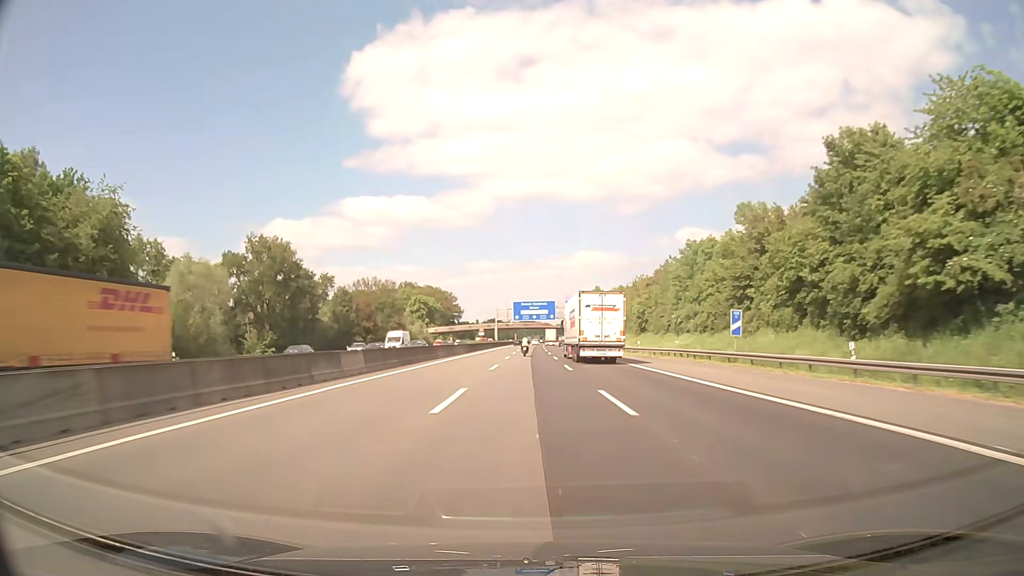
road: motorway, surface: asphalt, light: Day
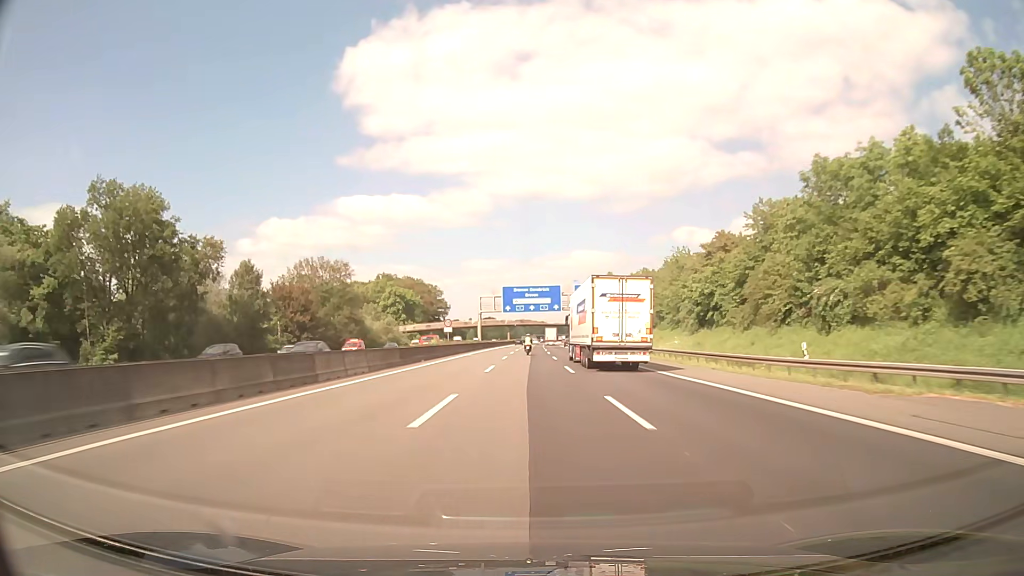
(+0.1, +38.0) m; 0°
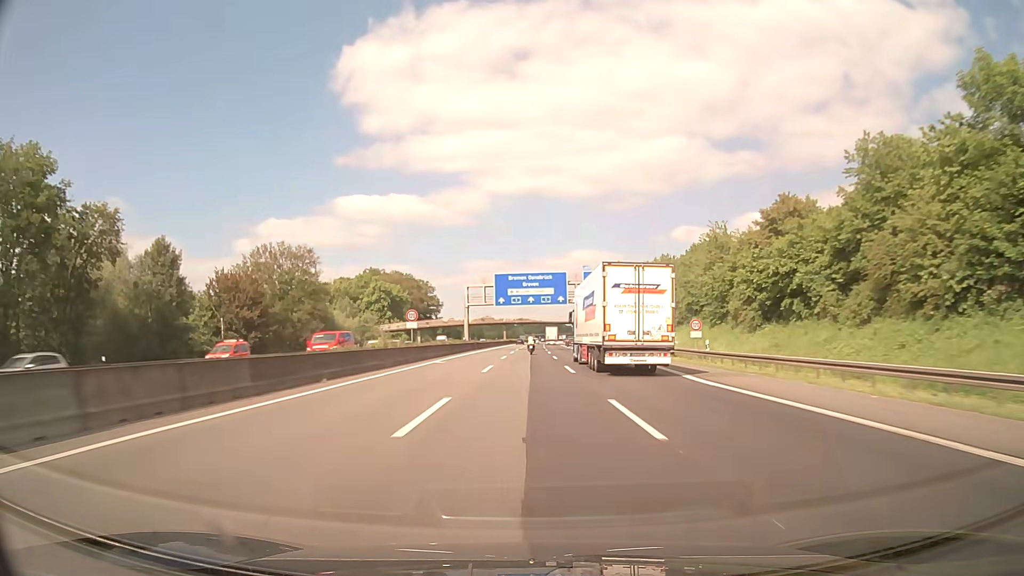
(0.0, +19.0) m; 0°
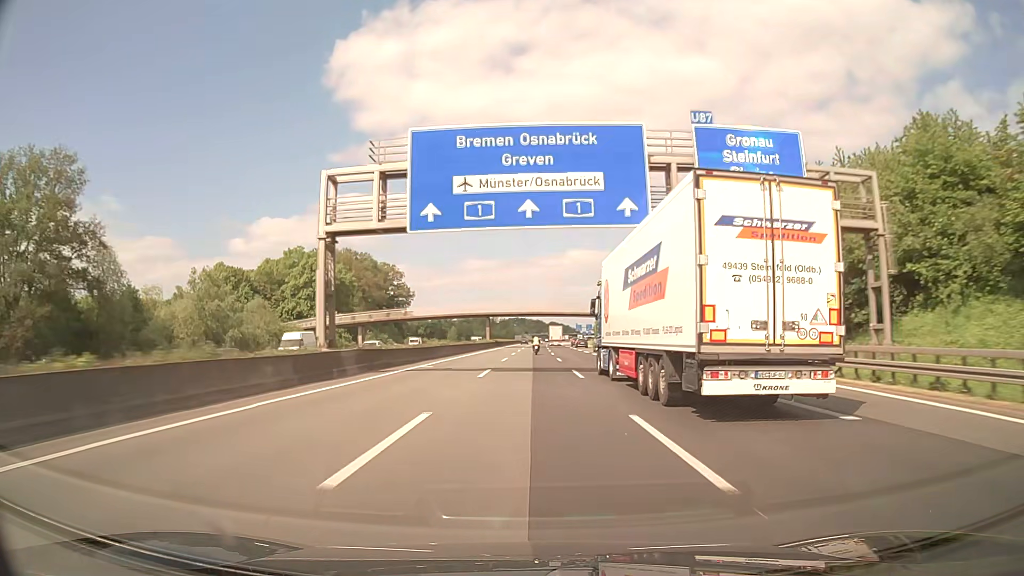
(+0.1, +57.1) m; 0°
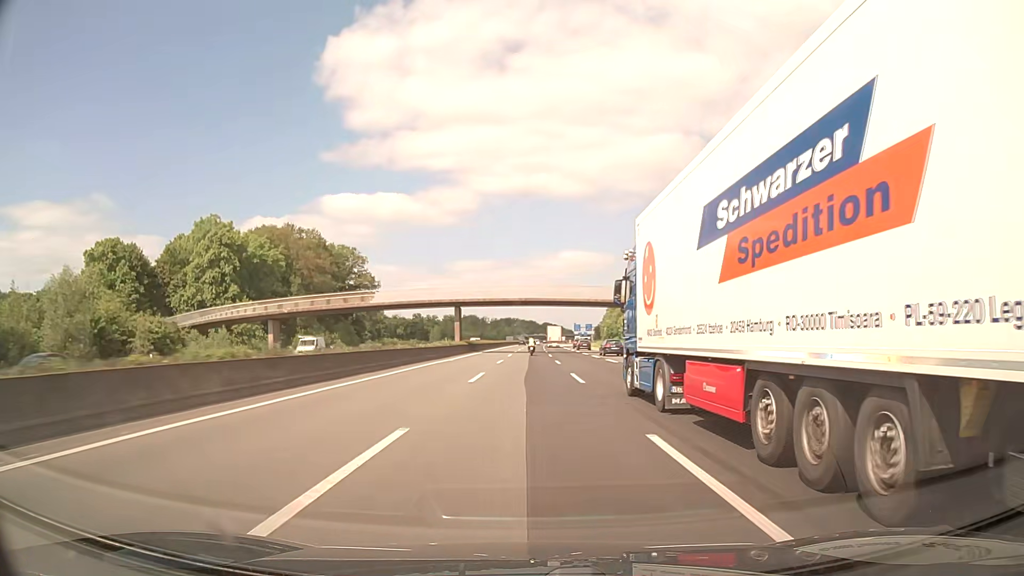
(+0.2, +38.1) m; +1°
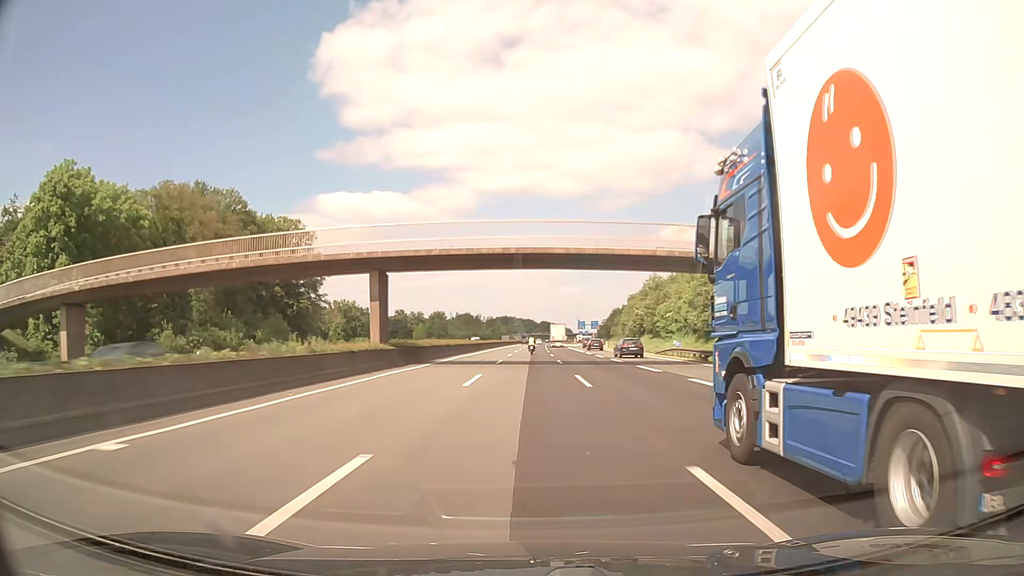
(0.0, +38.1) m; 0°
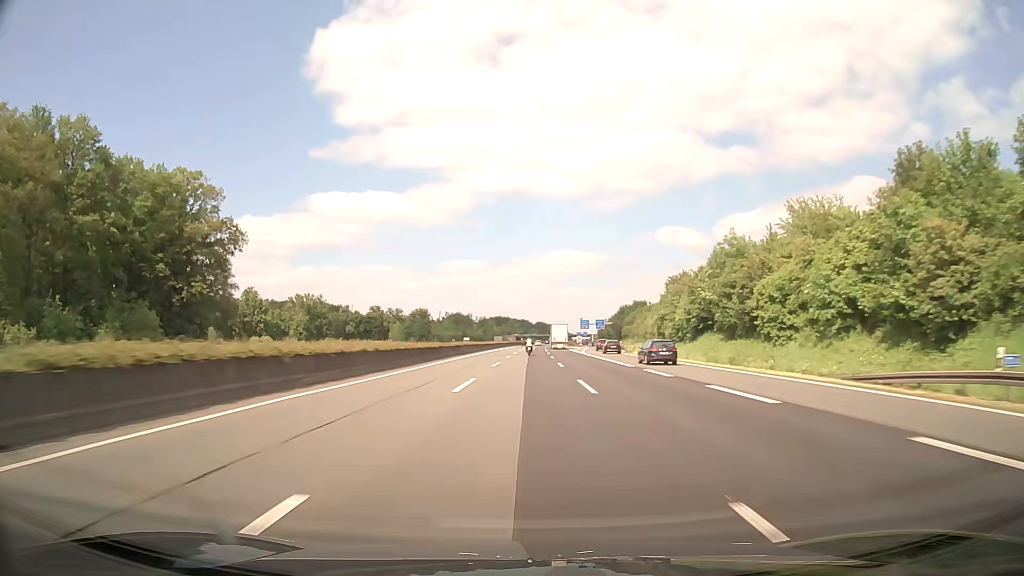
(+0.3, +38.1) m; +1°
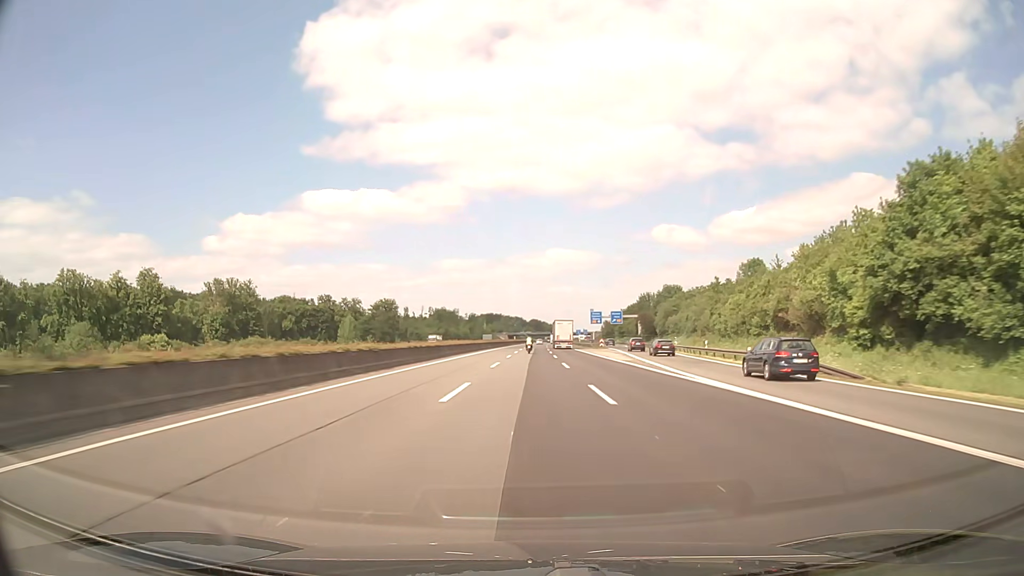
(-0.3, +57.1) m; 0°
(0, +10) (0, +20) (0, +30) (0, +40) (0, +50) (0, +60) (+1, +70) (+1, +80) (+1, +90) (+1, +100) m
